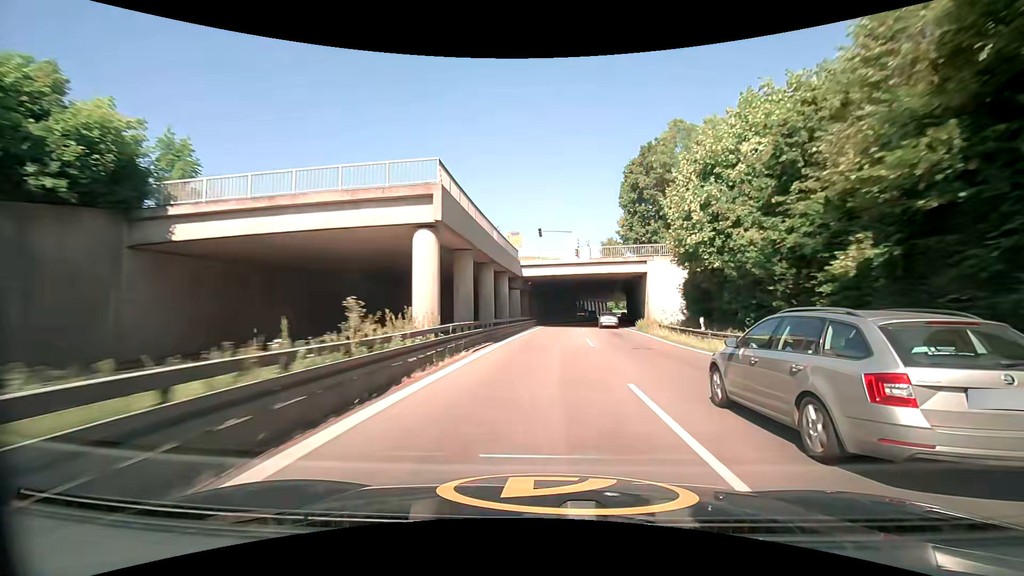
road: trunk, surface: asphalt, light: Day
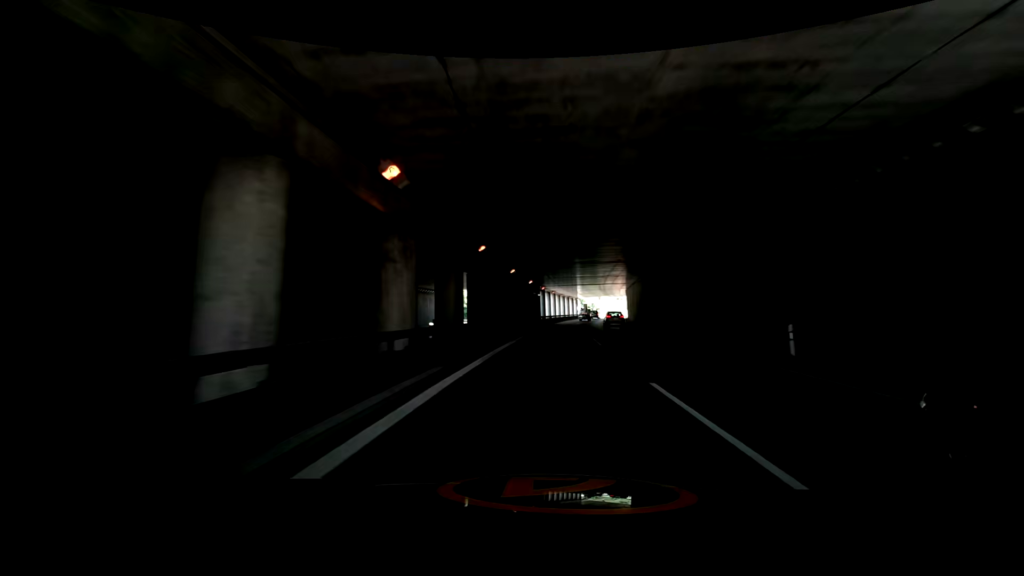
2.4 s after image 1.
(+2.1, +53.3) m; +4°
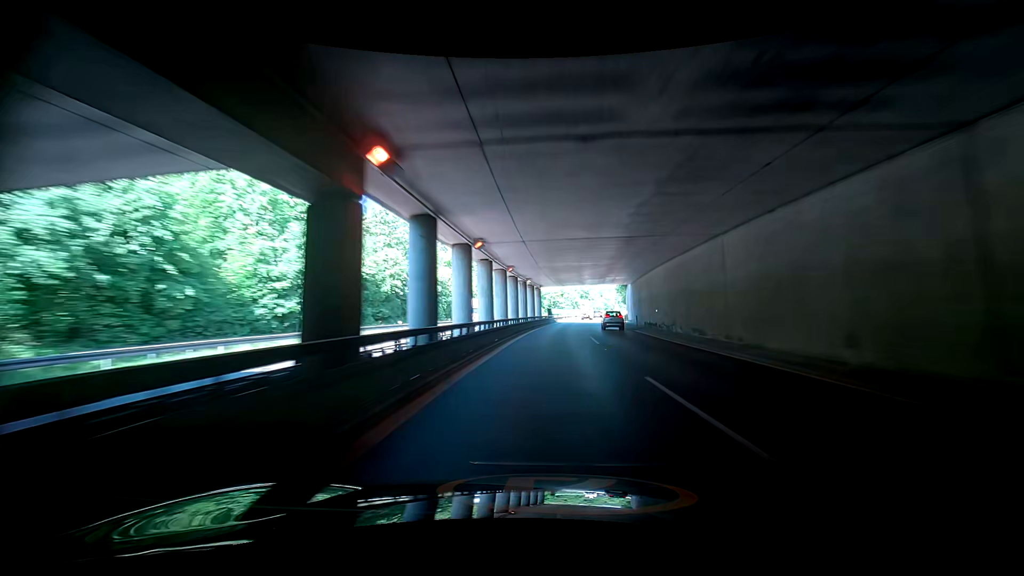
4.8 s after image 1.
(-0.4, +53.0) m; -1°
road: trunk_link
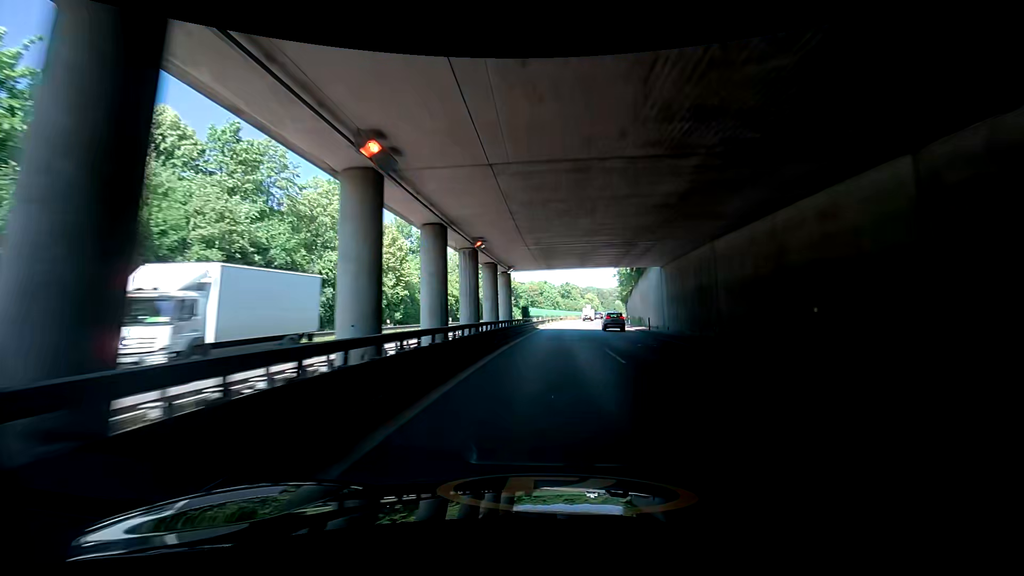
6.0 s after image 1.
(+0.6, +26.3) m; +4°
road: trunk
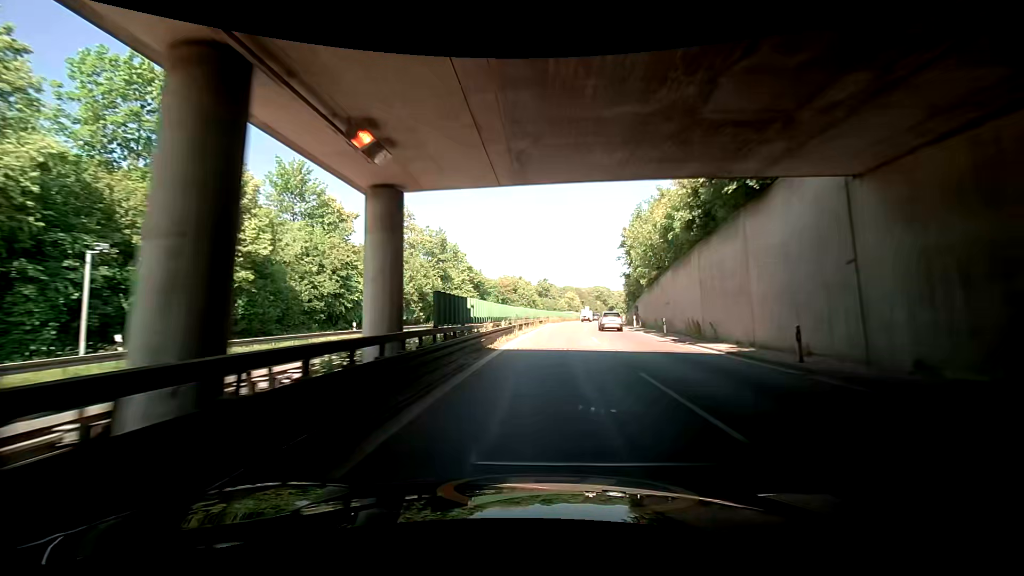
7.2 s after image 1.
(+1.6, +26.3) m; +6°
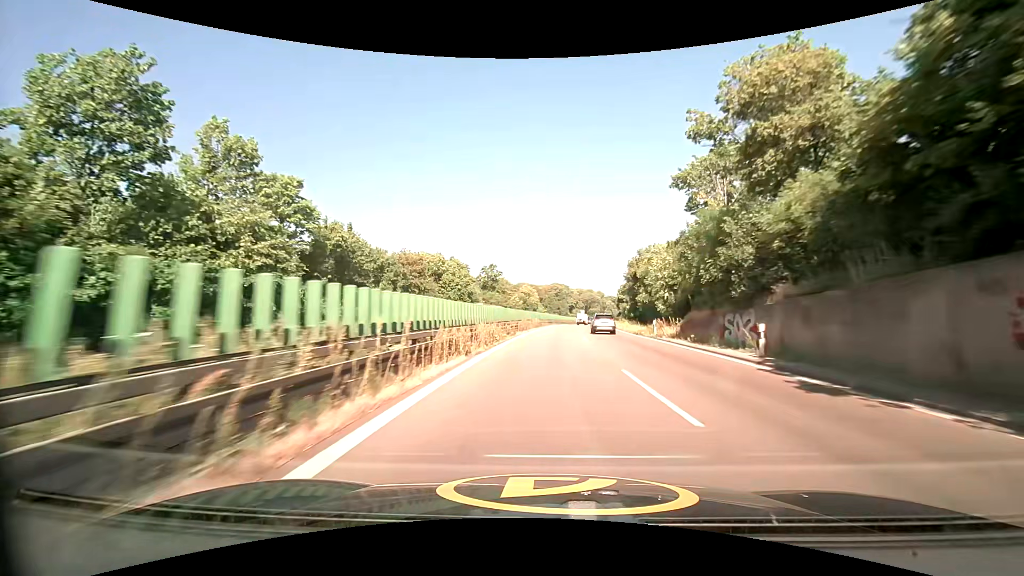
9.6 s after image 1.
(+4.7, +52.8) m; +8°
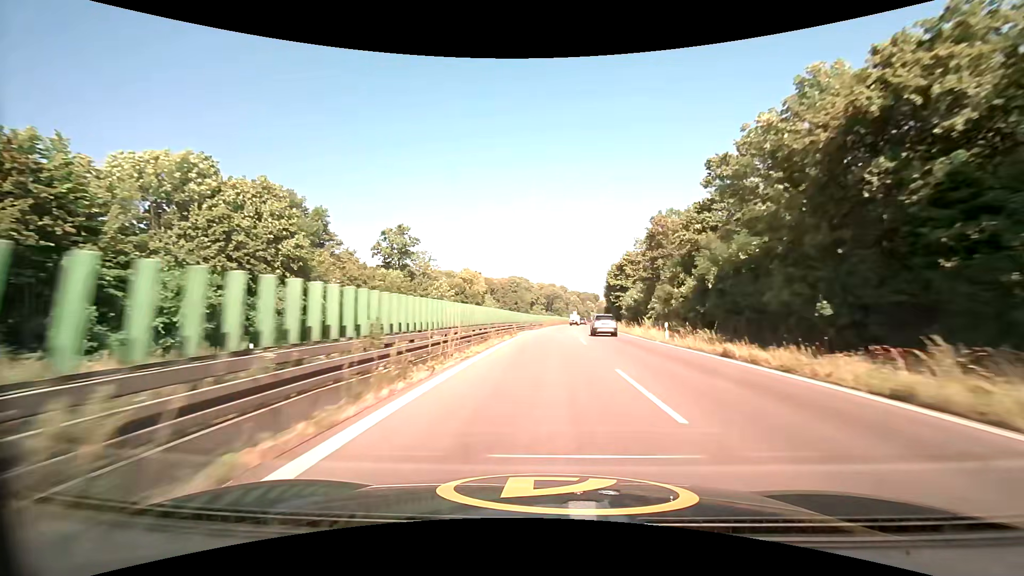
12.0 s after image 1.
(+2.3, +53.6) m; +5°
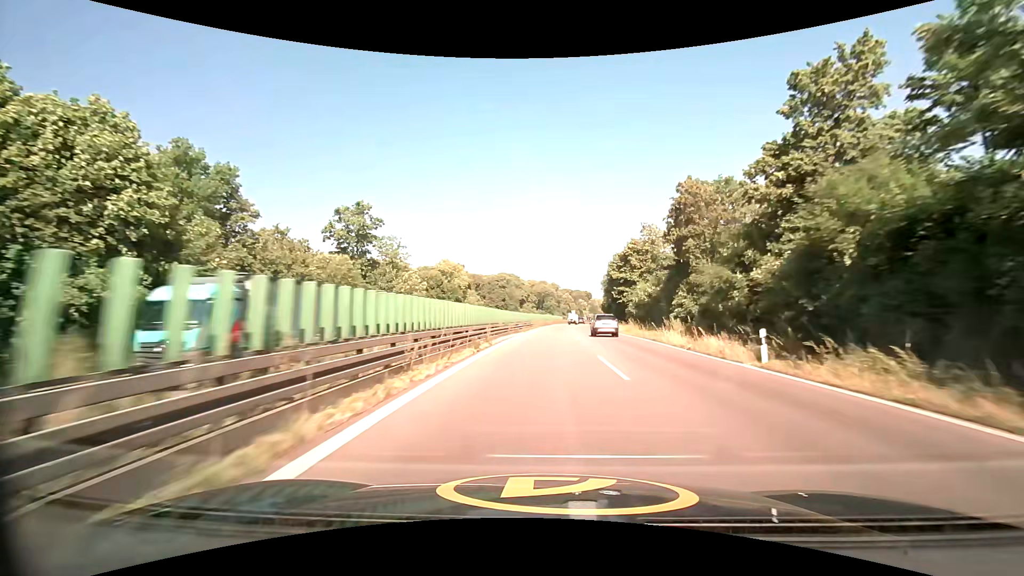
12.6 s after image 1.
(+0.1, +13.6) m; +1°
(0, +10) (0, +20) (+1, +30) (+1, +40) (+1, +50) (+2, +60) (+3, +70) (+4, +80) (+4, +90) (+6, +100) m
